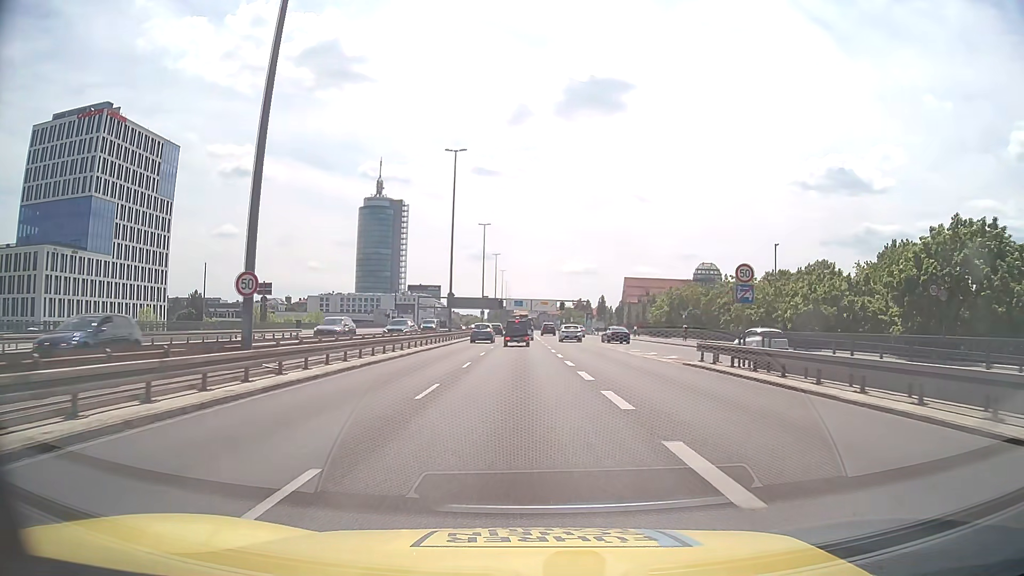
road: trunk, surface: asphalt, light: Day
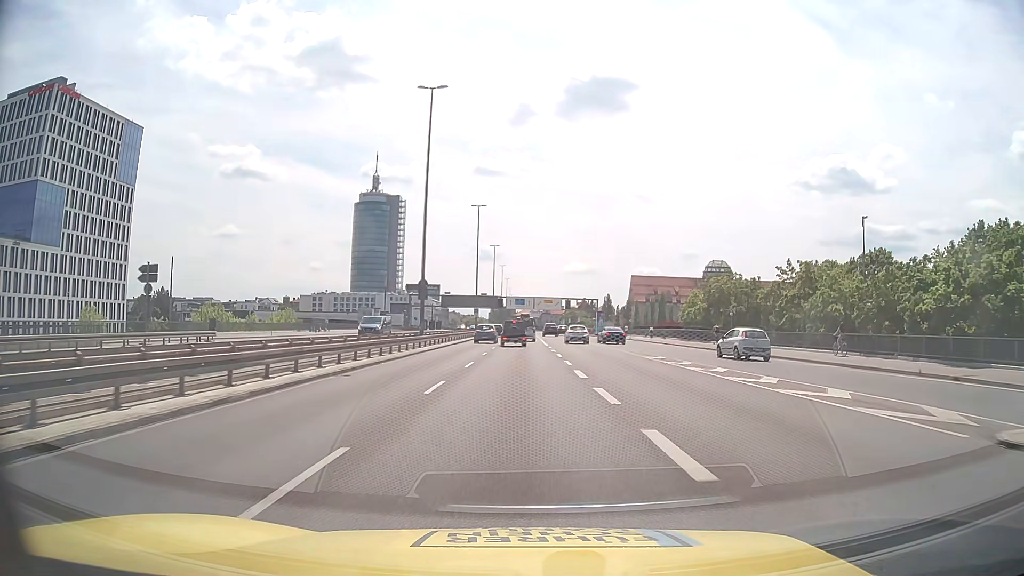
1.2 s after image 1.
(0.0, +17.0) m; 0°
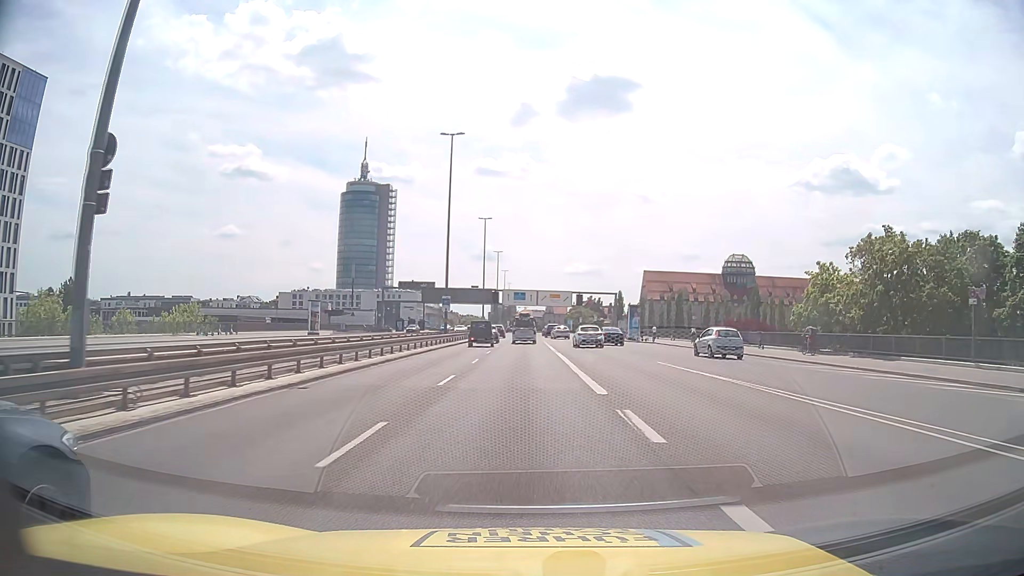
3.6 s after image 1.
(0.0, +34.0) m; 0°
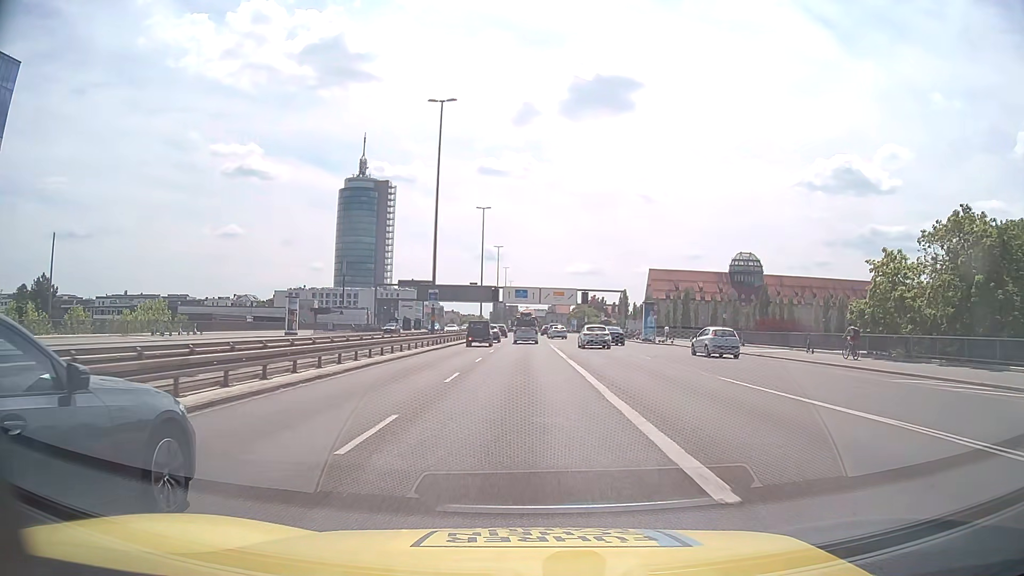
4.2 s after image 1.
(0.0, +8.5) m; 0°
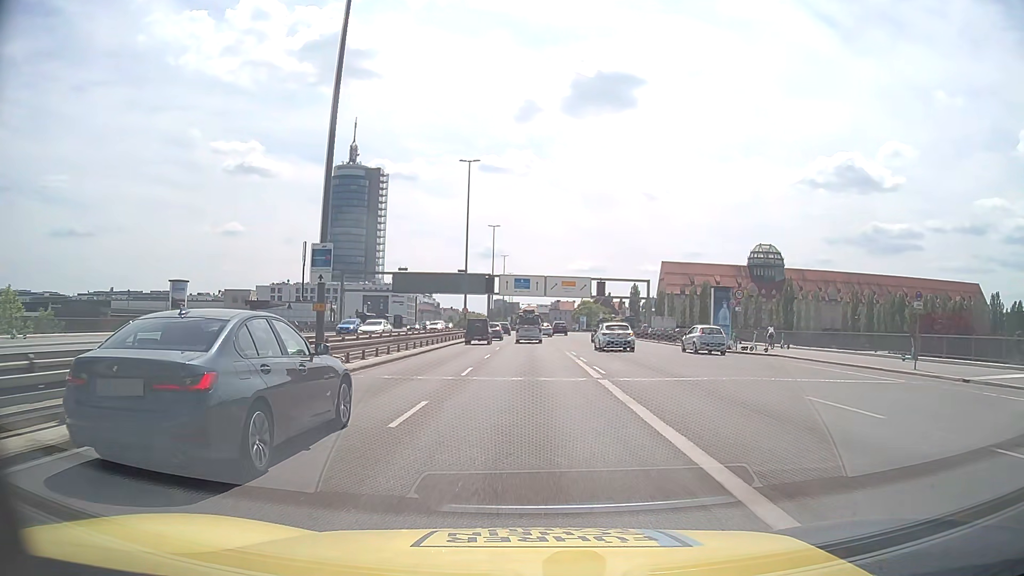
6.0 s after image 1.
(0.0, +25.4) m; 0°
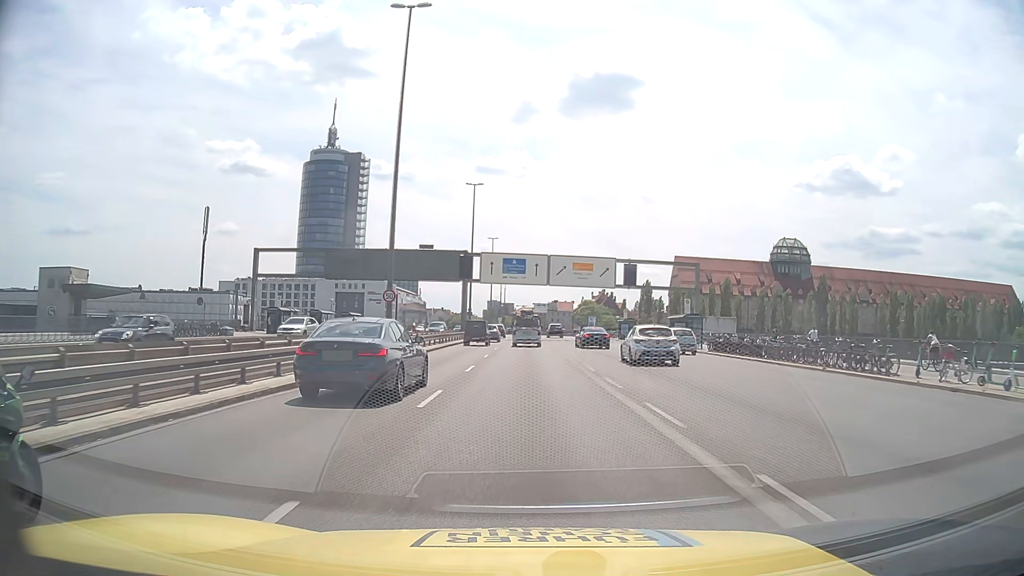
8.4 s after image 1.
(+0.2, +33.9) m; +1°
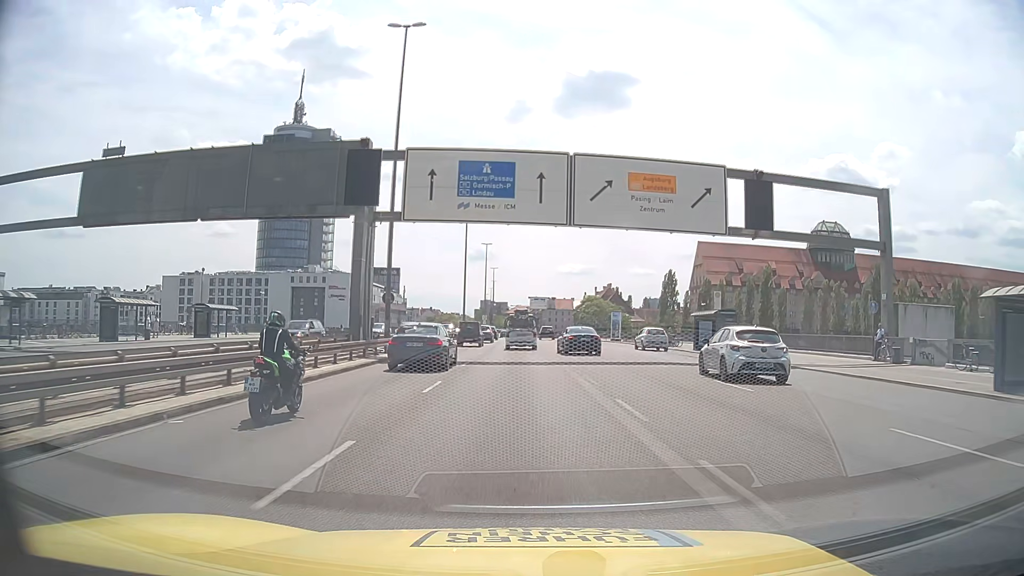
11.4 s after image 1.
(+0.2, +42.1) m; +1°
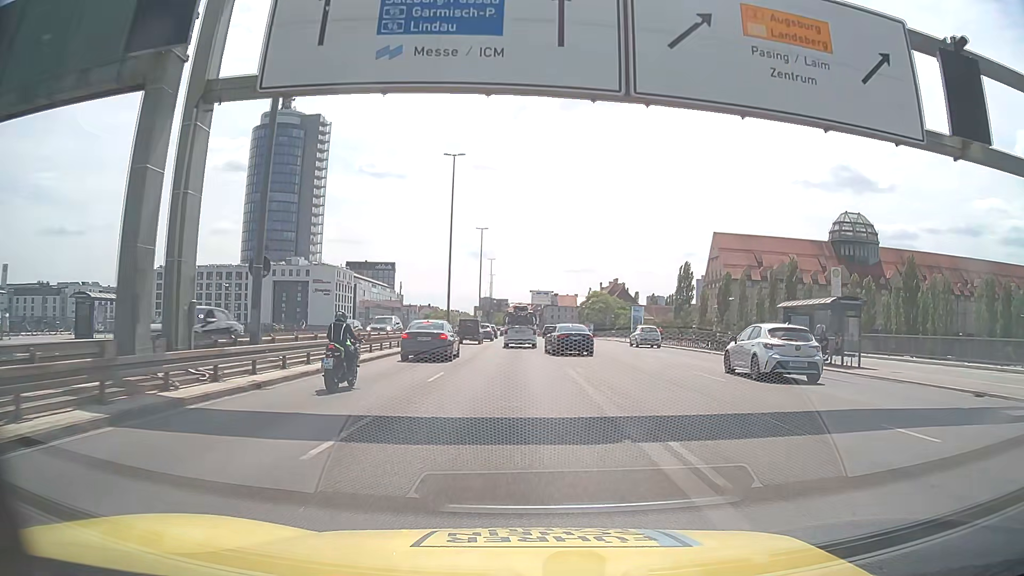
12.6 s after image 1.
(0.0, +16.4) m; 0°
(0, +10) (0, +20) (0, +30) (0, +40) (0, +50) (0, +60) (0, +70) (0, +80) (-1, +90) (-1, +100) m
